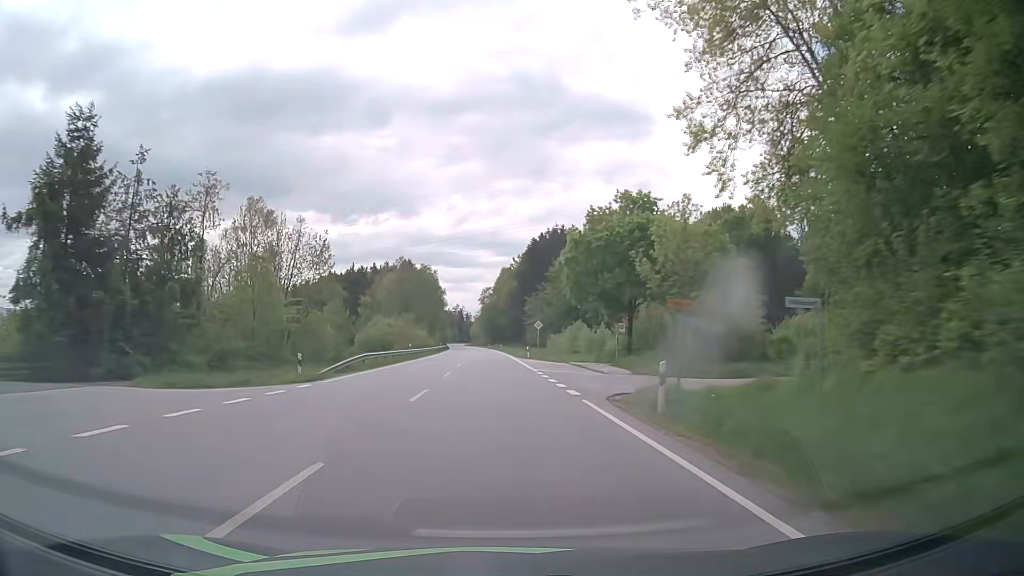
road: primary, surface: asphalt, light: Day
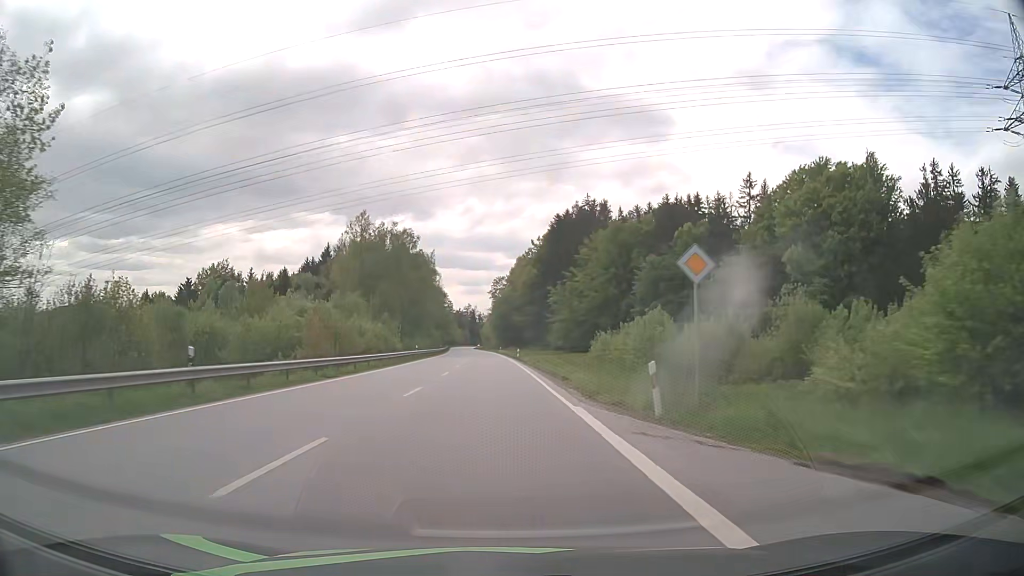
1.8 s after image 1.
(-0.6, +46.2) m; -1°
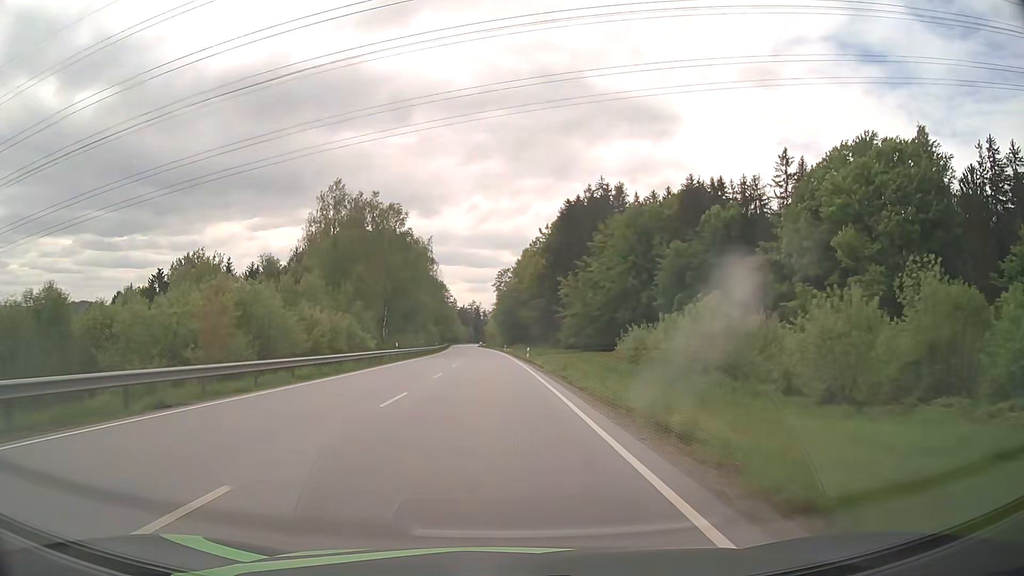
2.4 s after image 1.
(0.0, +15.6) m; 0°
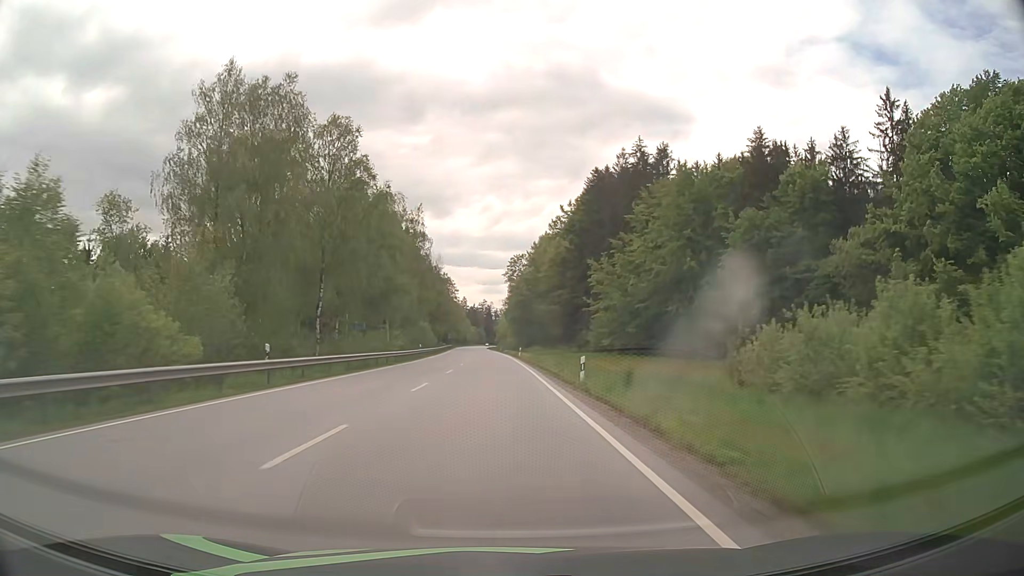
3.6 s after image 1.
(-0.3, +31.3) m; -1°
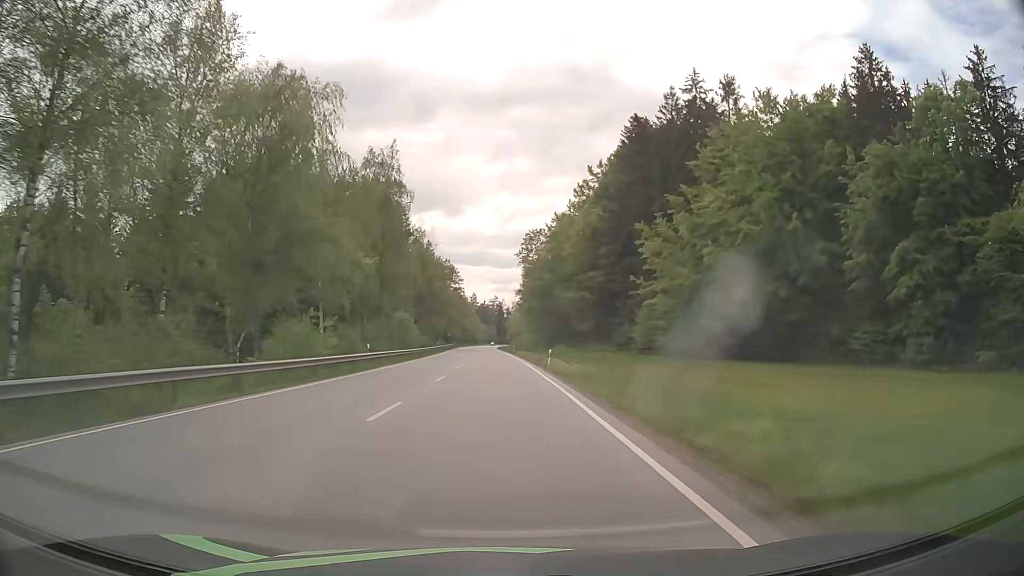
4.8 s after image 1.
(-0.3, +31.6) m; -1°
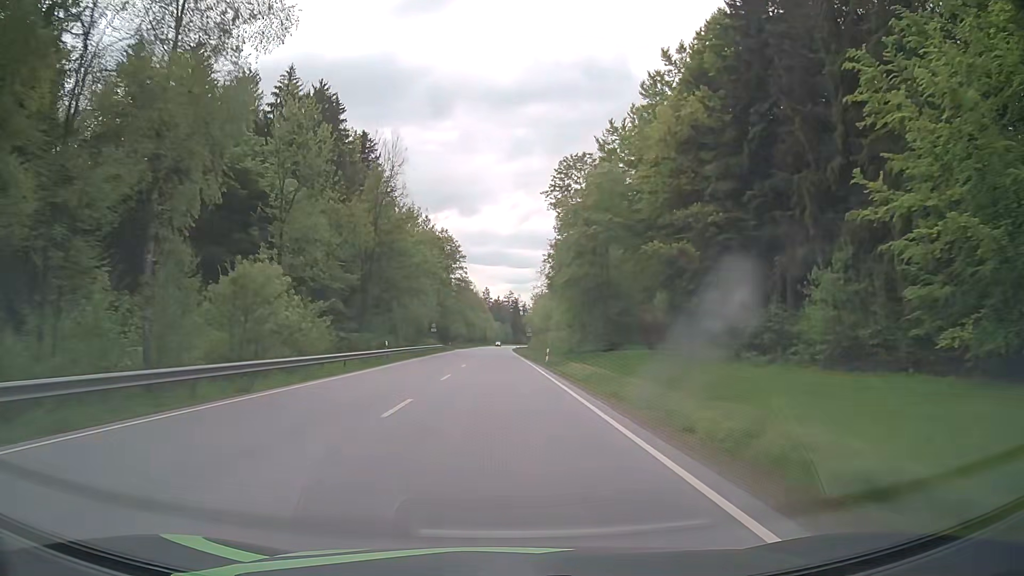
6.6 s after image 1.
(-0.6, +47.7) m; -1°
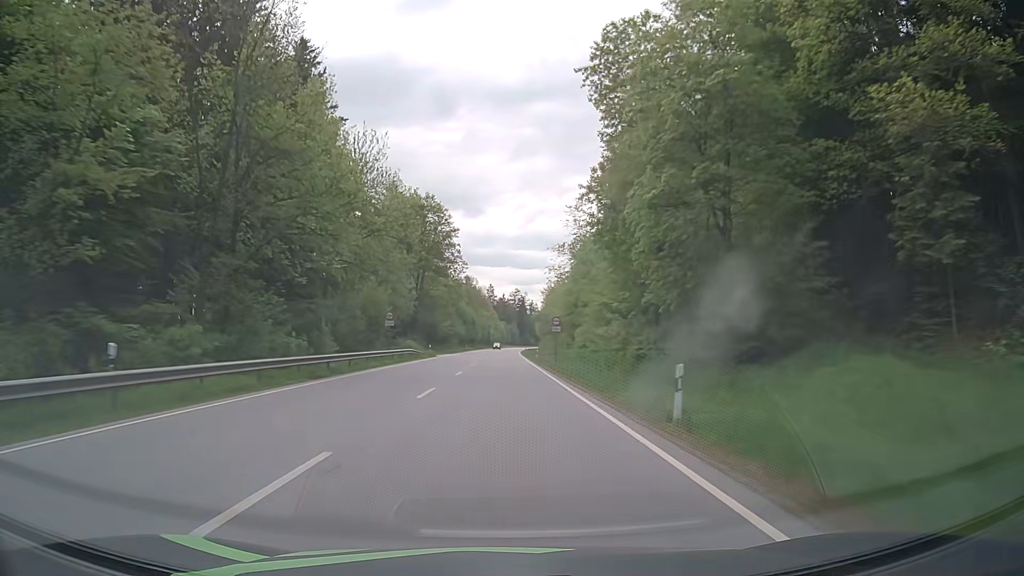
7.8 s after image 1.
(-0.1, +31.9) m; -1°
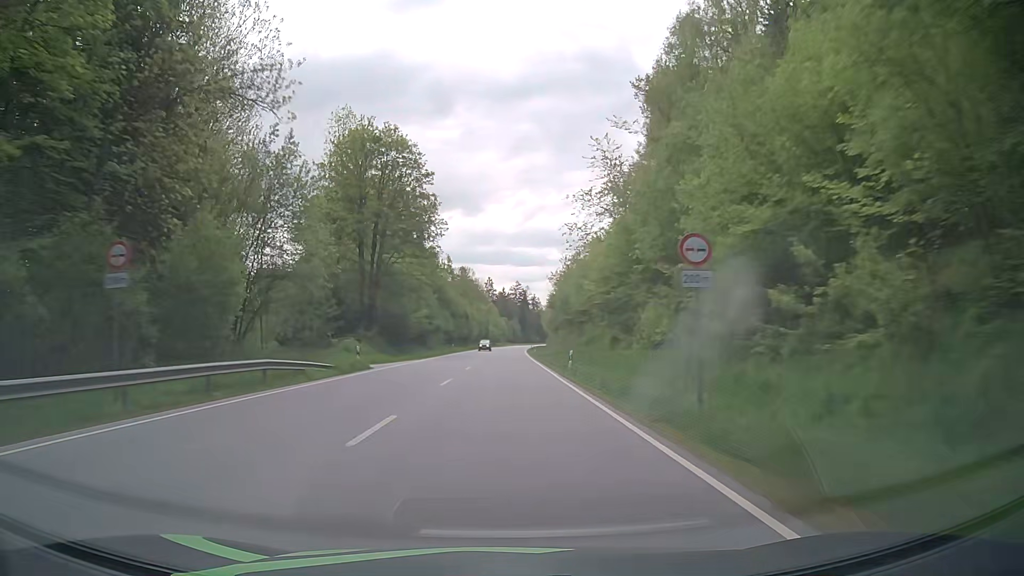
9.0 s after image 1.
(+0.1, +31.9) m; 0°
(0, +10) (0, +20) (0, +30) (0, +40) (0, +50) (0, +60) (0, +70) (0, +80) (+1, +90) (+1, +100) m
